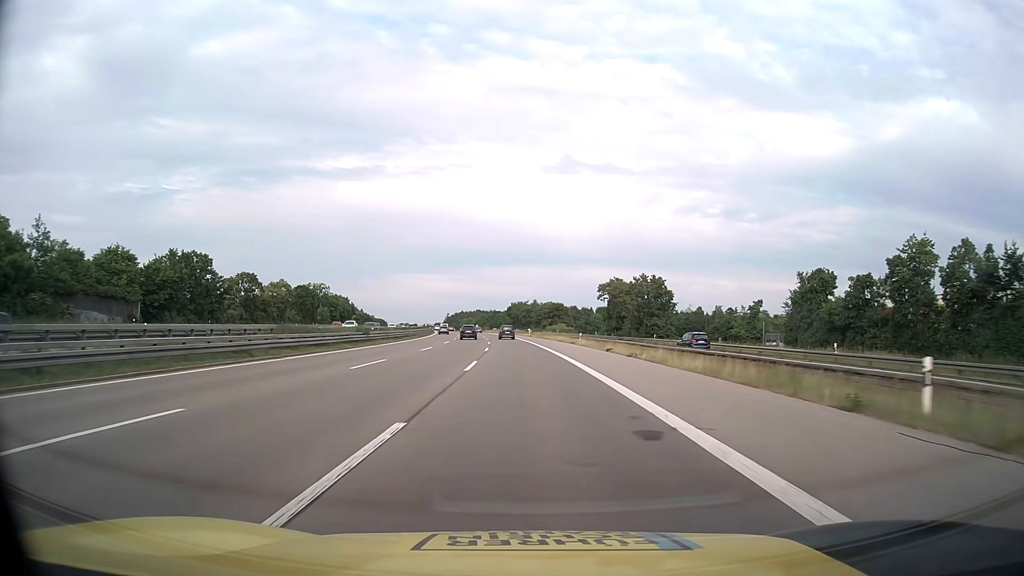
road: motorway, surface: asphalt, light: Day
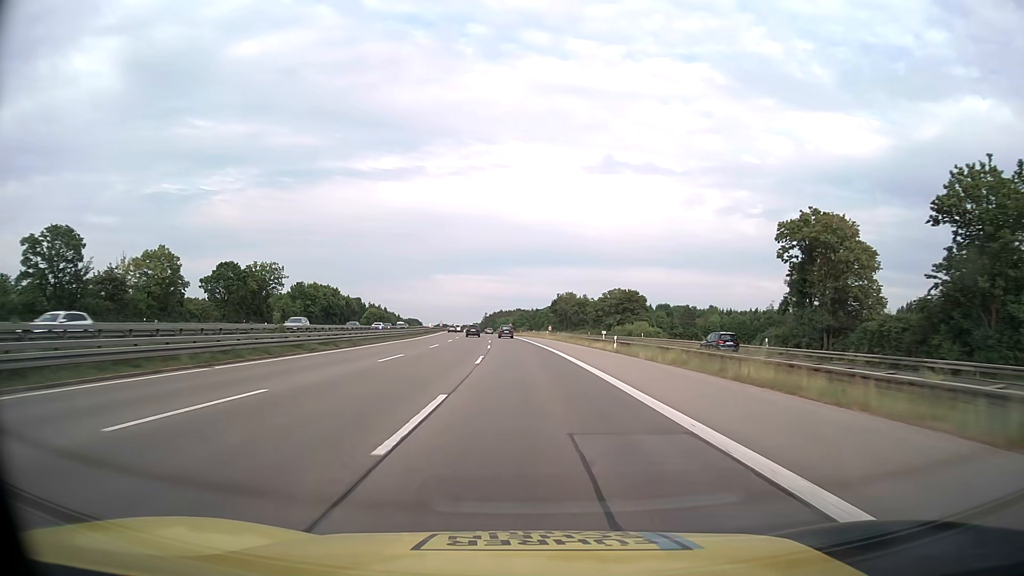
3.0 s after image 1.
(-2.2, +68.4) m; -4°
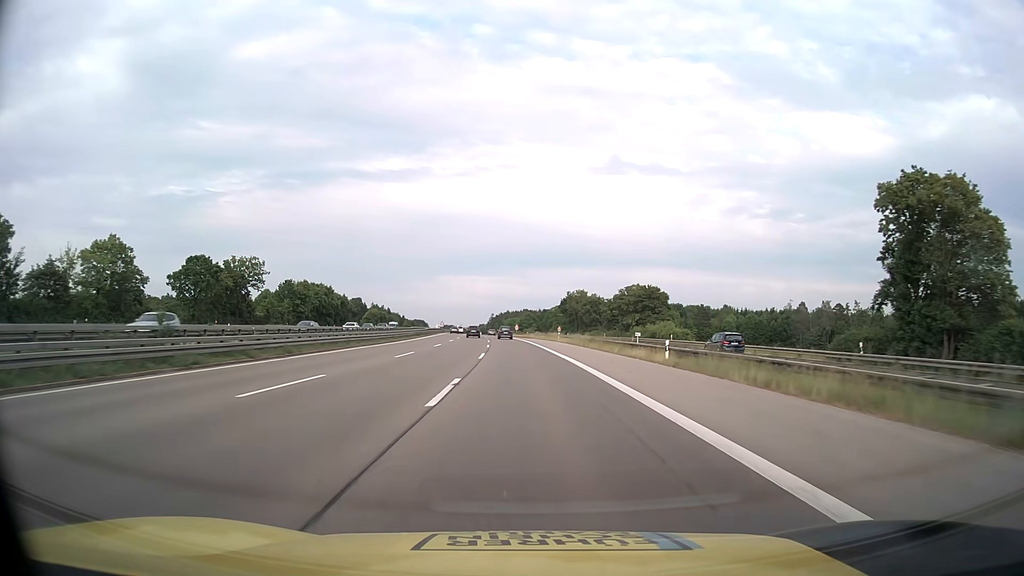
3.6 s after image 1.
(-0.1, +13.7) m; -1°
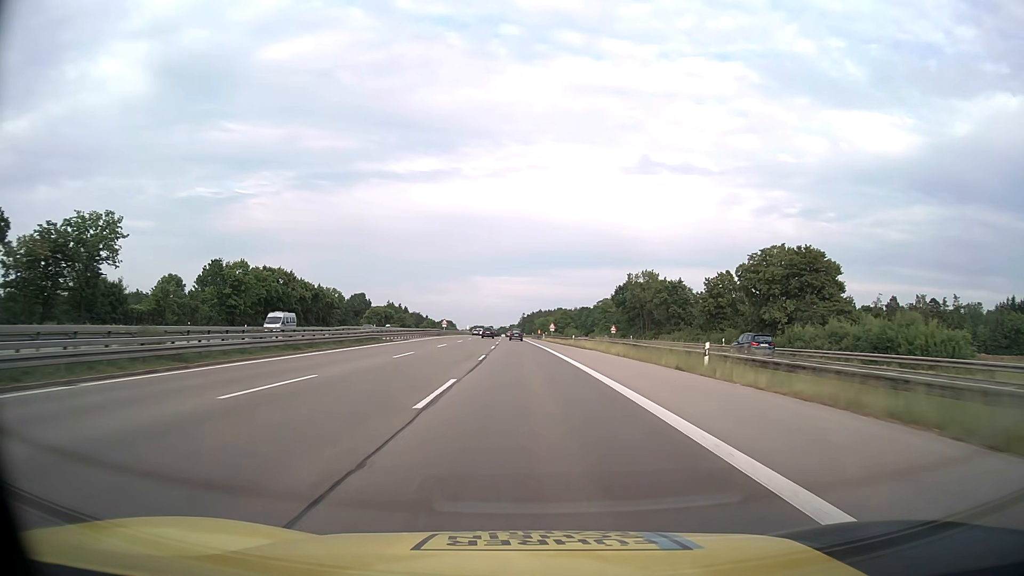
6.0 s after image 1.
(-1.3, +54.7) m; -3°
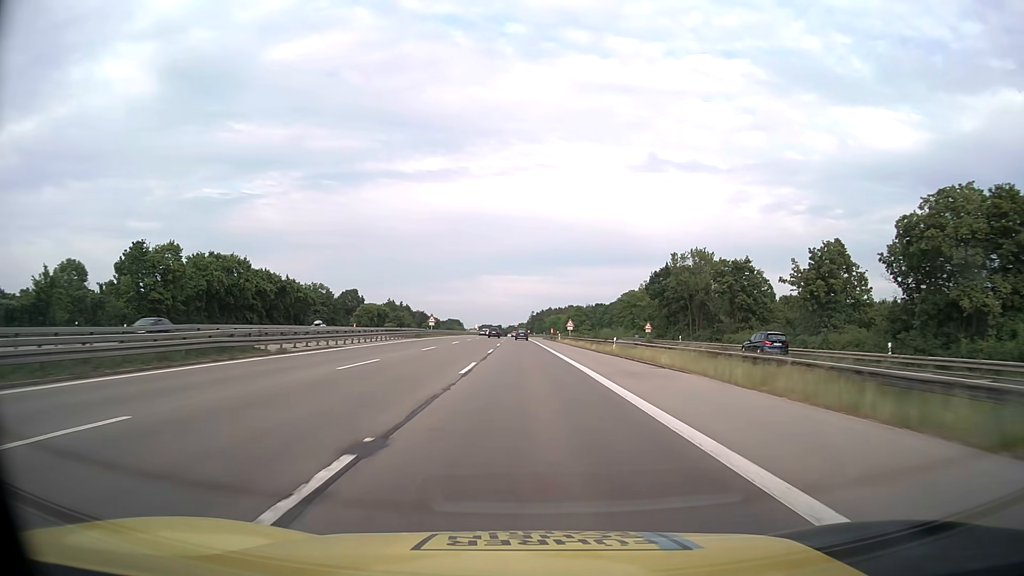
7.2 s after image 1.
(-0.2, +27.4) m; -1°
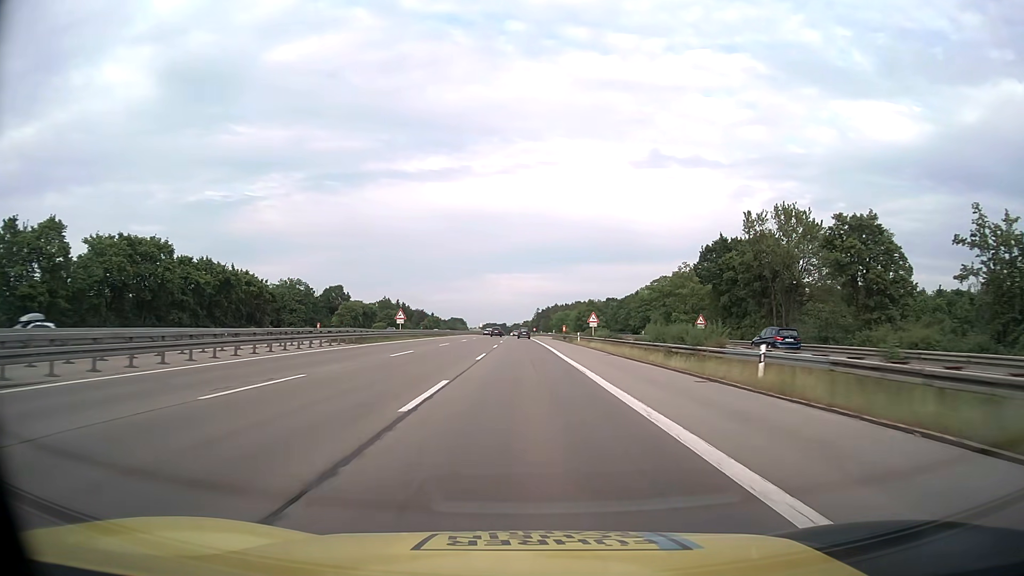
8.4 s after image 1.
(-0.1, +27.4) m; 0°
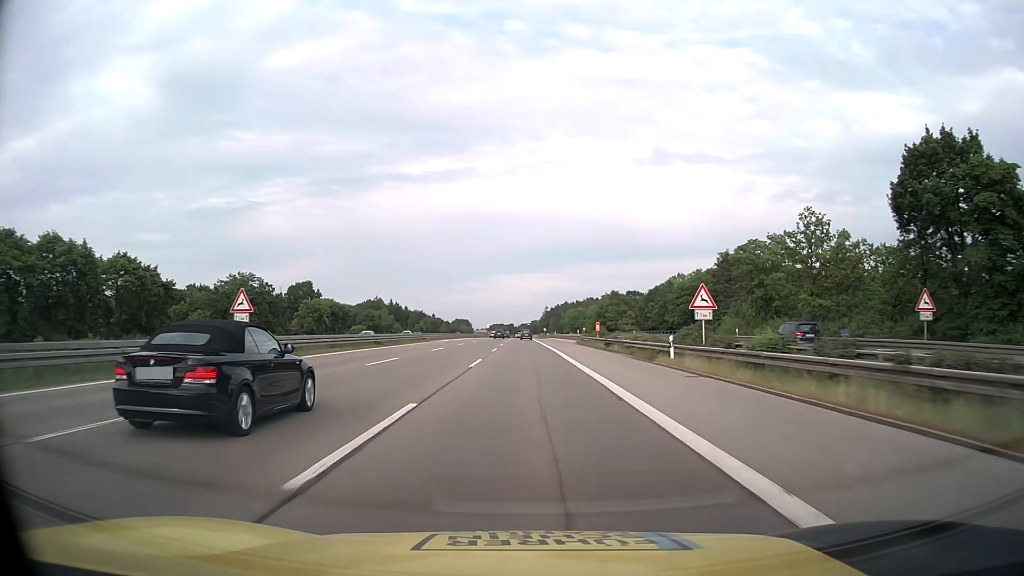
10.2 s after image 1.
(-0.3, +41.2) m; -1°
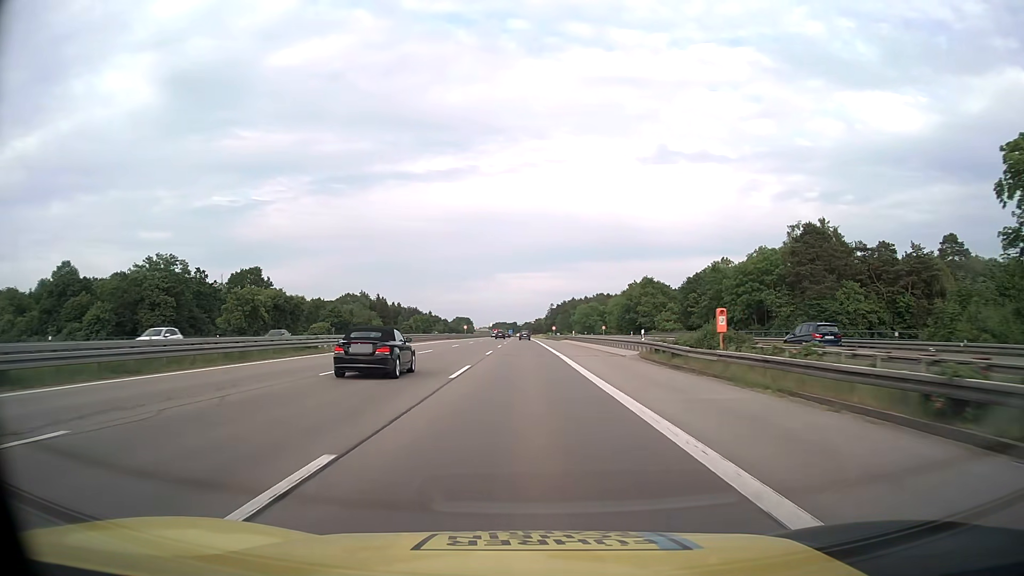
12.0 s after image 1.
(0.0, +41.3) m; 0°
(0, +10) (0, +20) (0, +30) (0, +40) (0, +50) (0, +60) (0, +70) (0, +80) (0, +90) (0, +100) m
